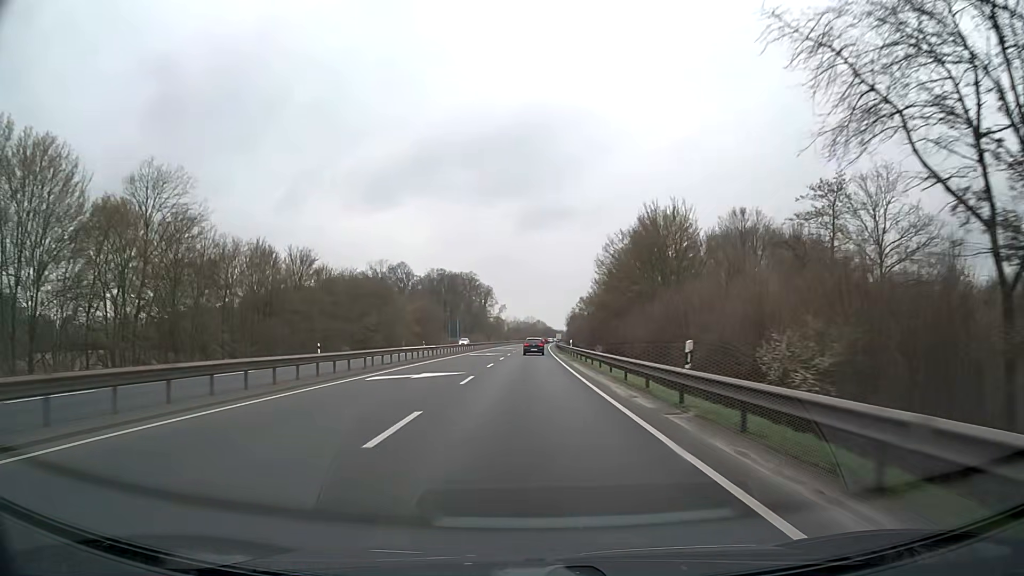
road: trunk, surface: asphalt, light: Day
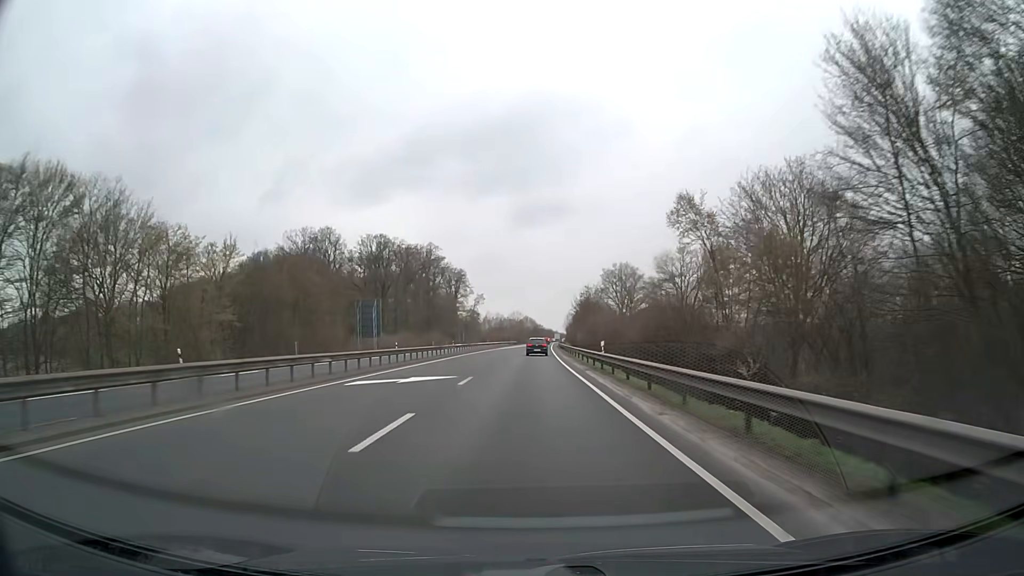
(+0.5, +72.7) m; +1°
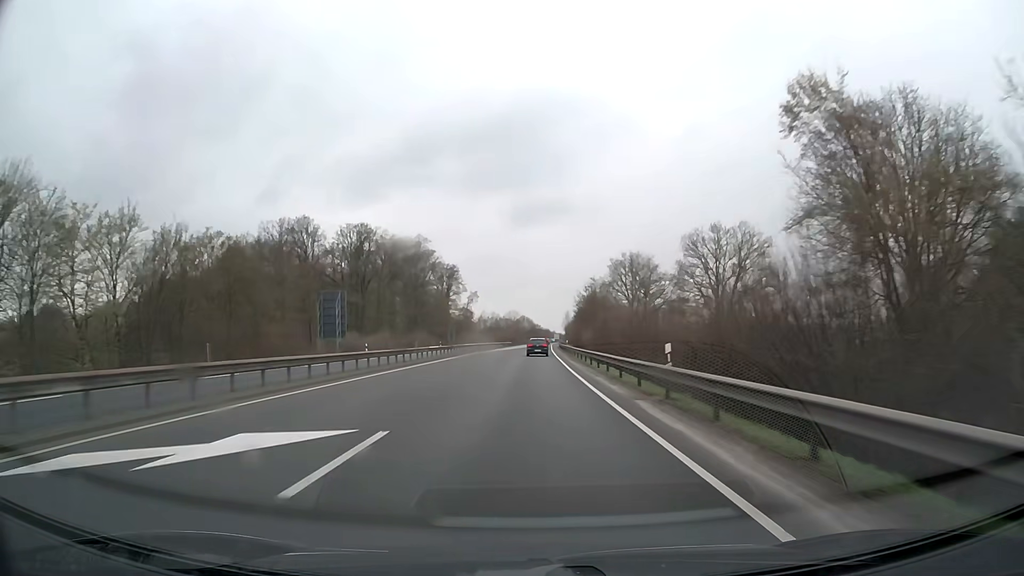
(0.0, +14.3) m; 0°
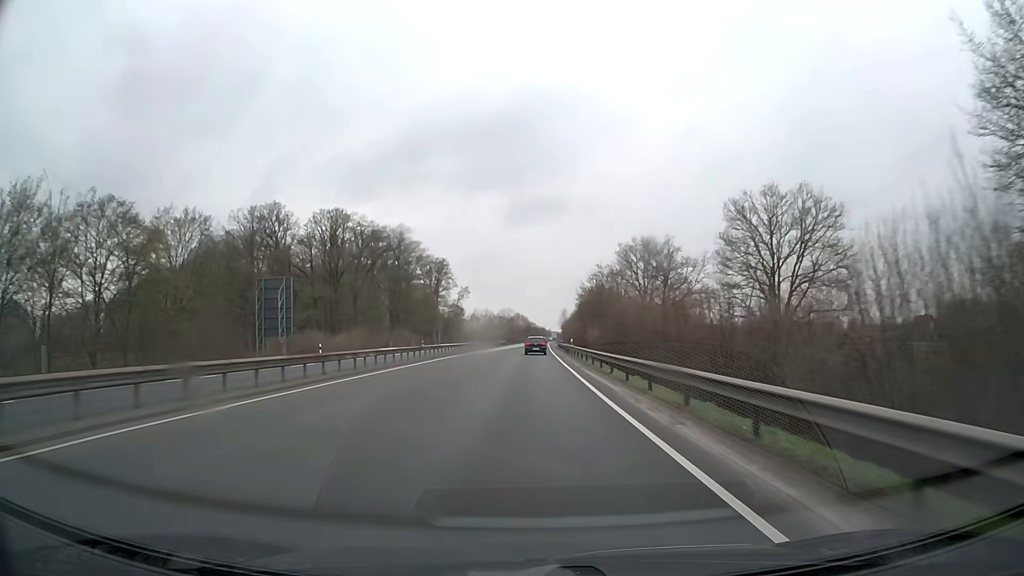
(+0.1, +14.3) m; 0°
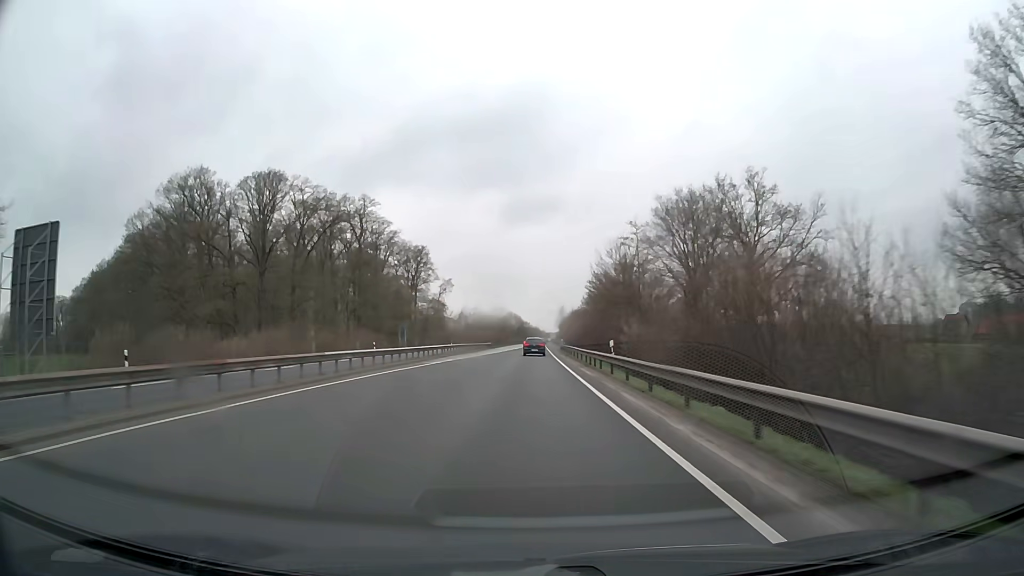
(+0.1, +28.3) m; 0°
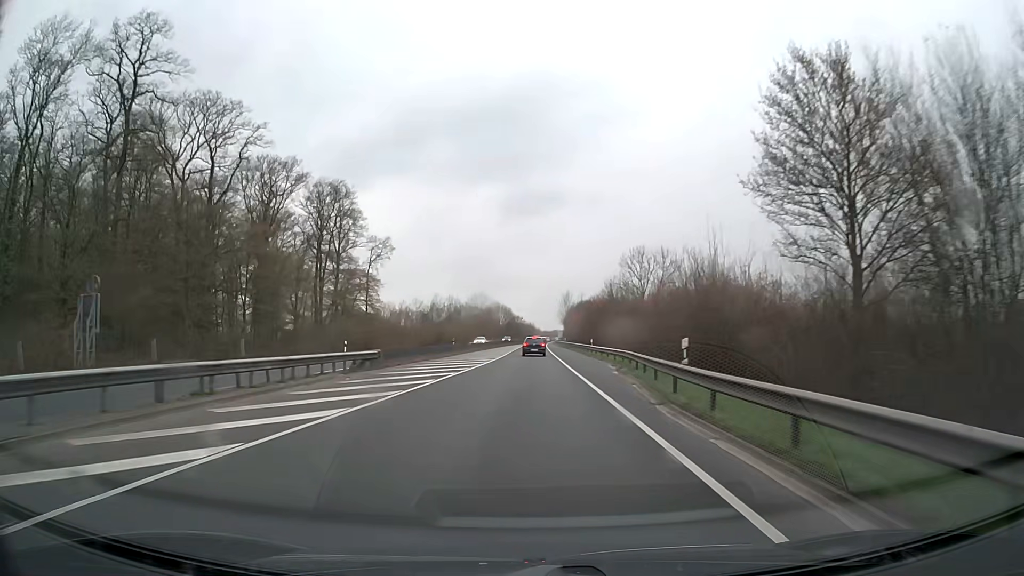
(+0.6, +69.3) m; +1°
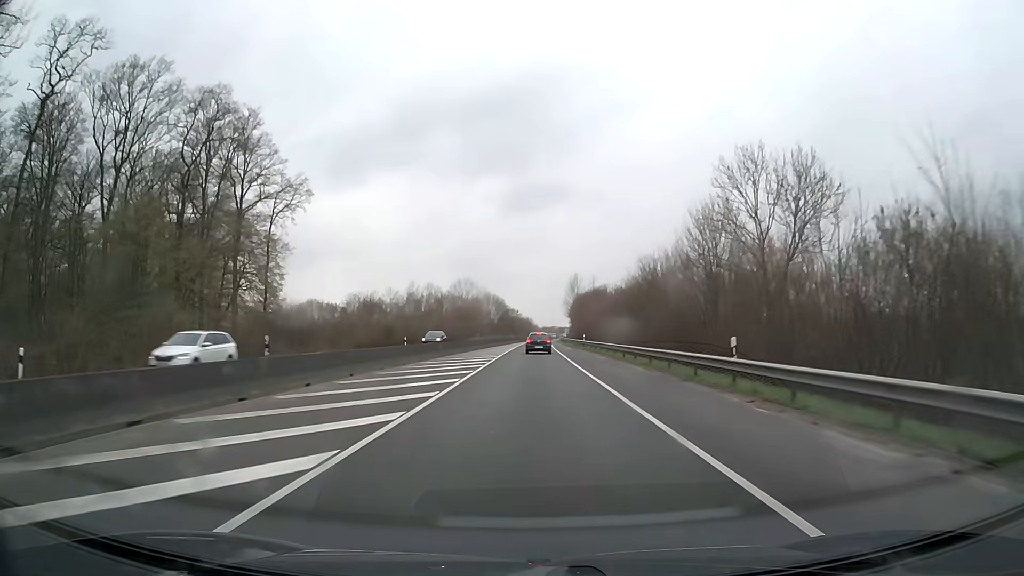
(0.0, +39.0) m; 0°
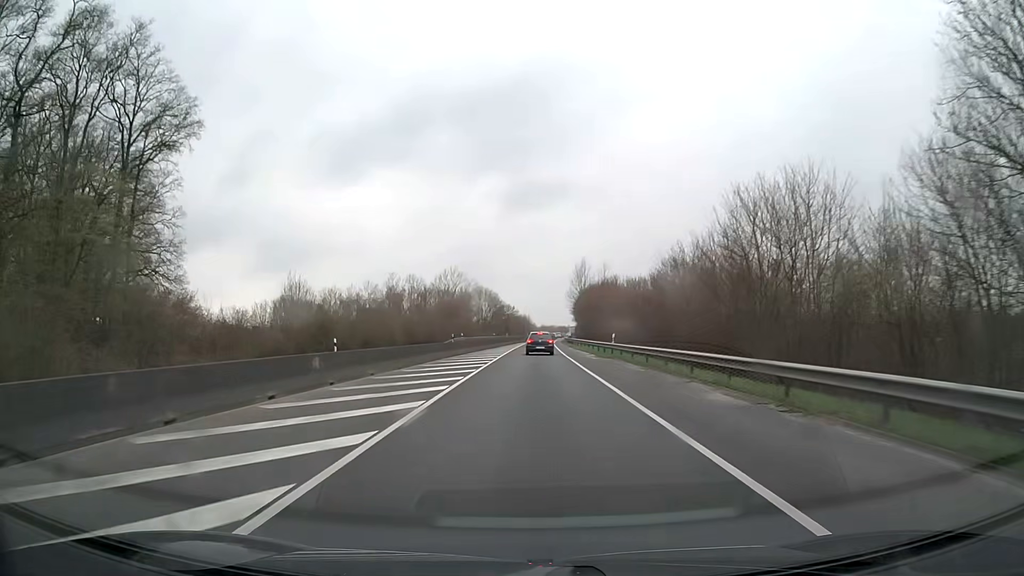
(+0.1, +23.5) m; 0°
(0, +10) (0, +20) (0, +30) (0, +40) (0, +50) (0, +60) (+1, +70) (+1, +80) (+1, +90) (+2, +100) m
